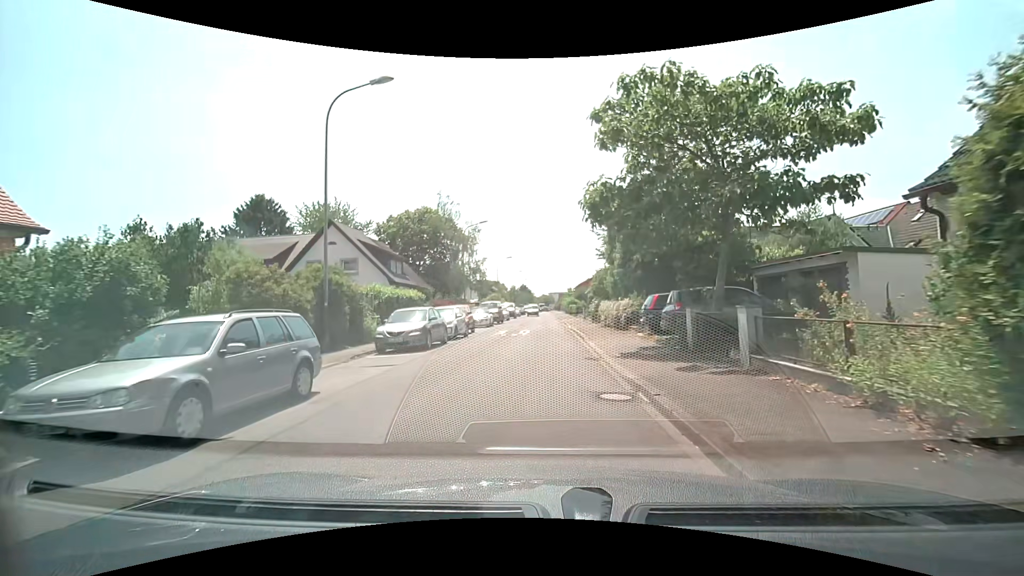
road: residential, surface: asphalt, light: Day
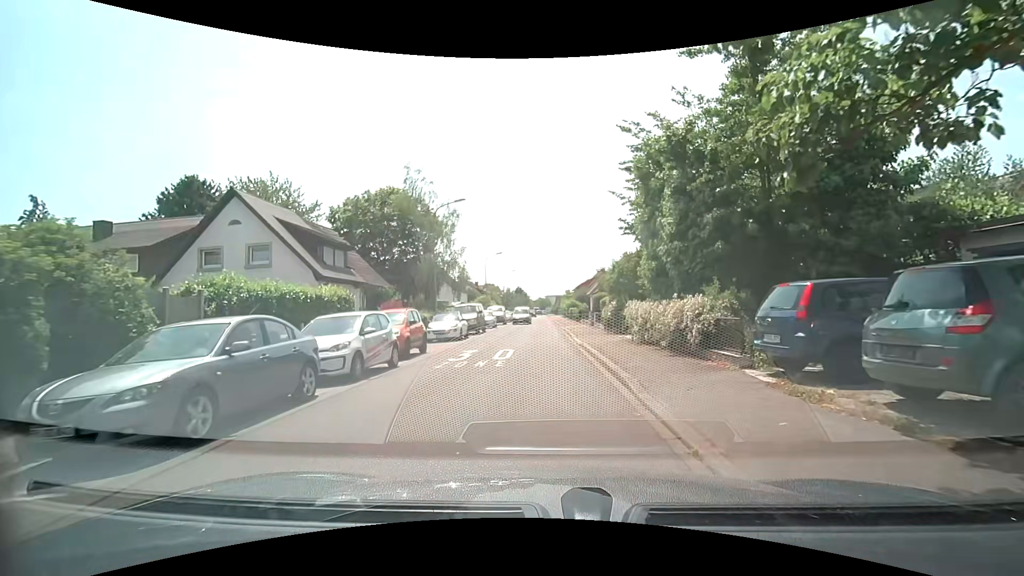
(+0.1, +10.9) m; 0°
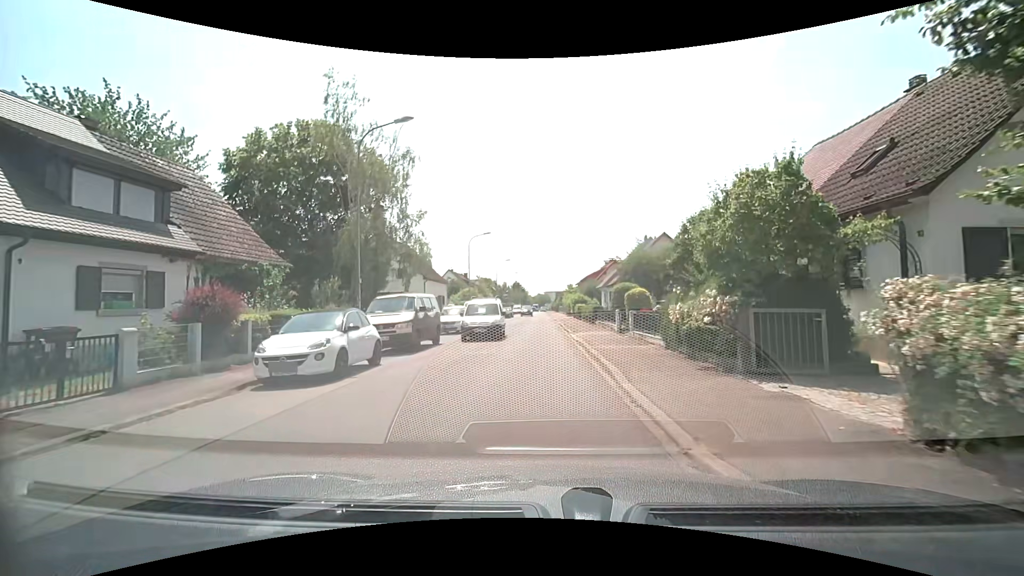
(0.0, +14.5) m; +1°
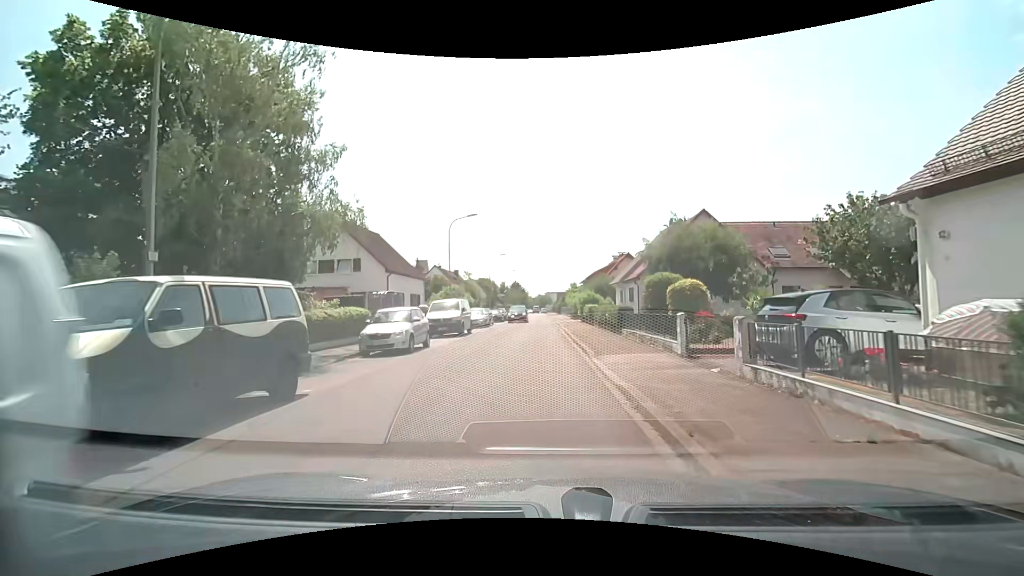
(-0.1, +11.0) m; -2°
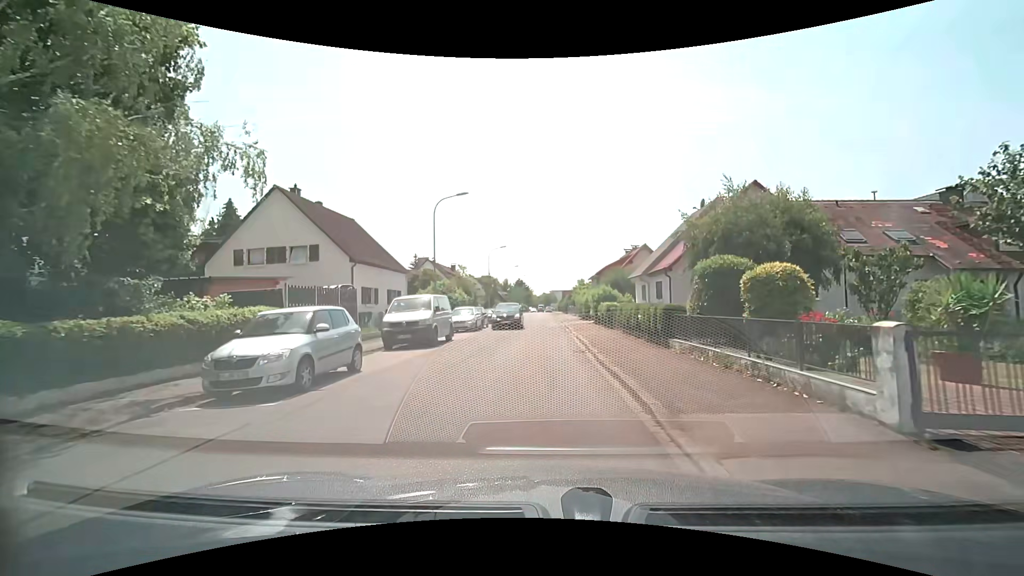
(+0.1, +7.4) m; 0°
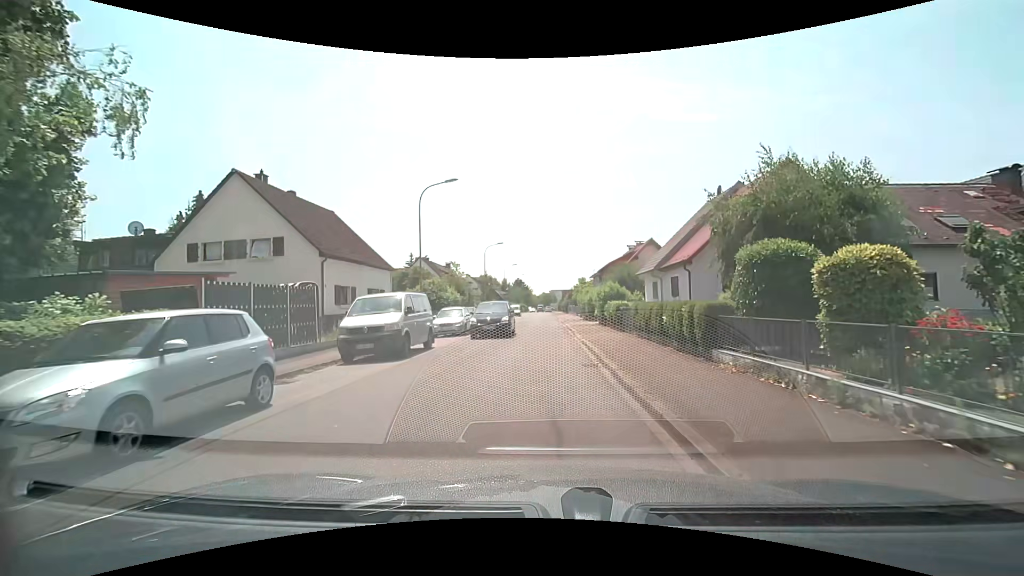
(0.0, +3.7) m; +1°
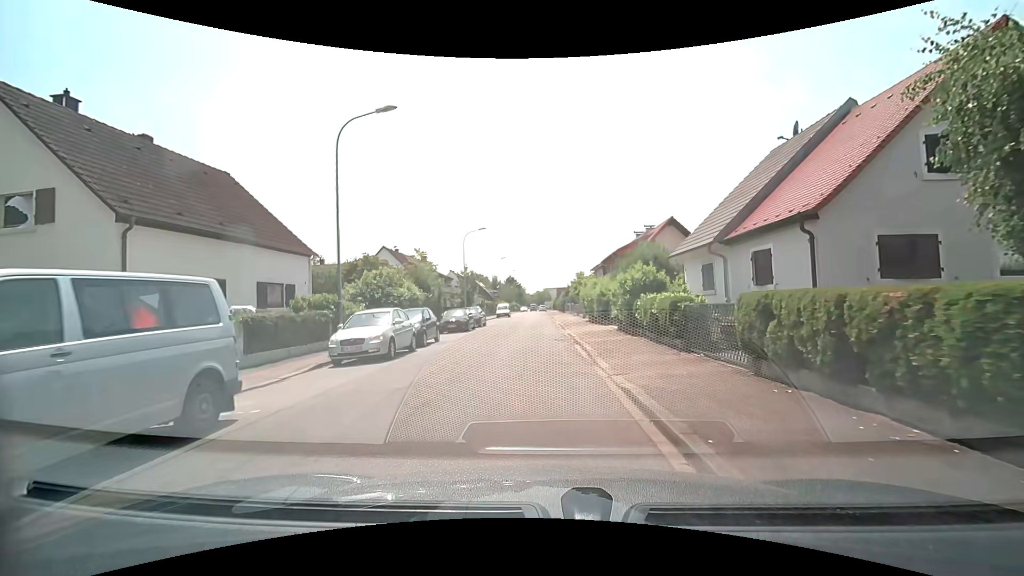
(0.0, +11.2) m; 0°
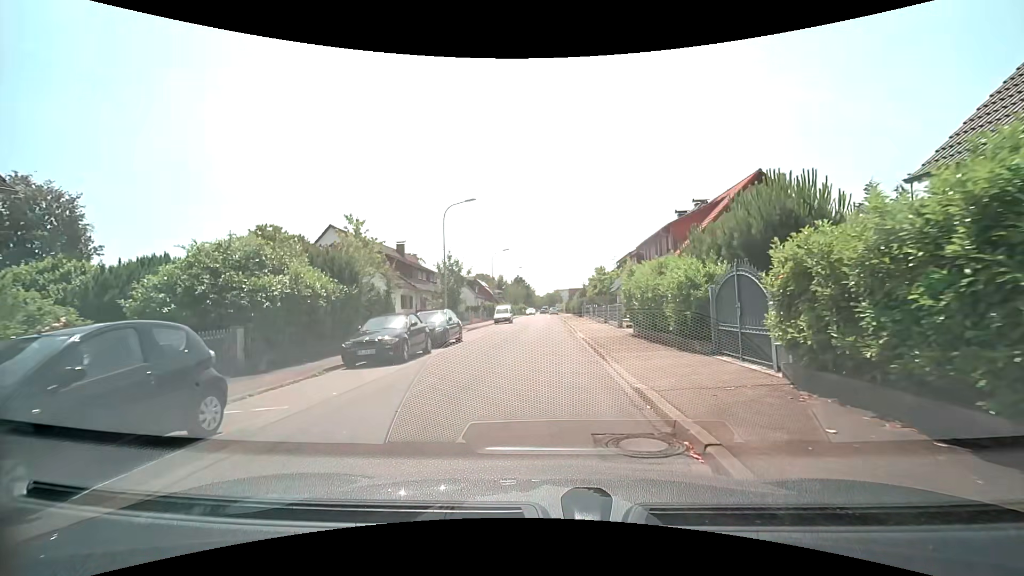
(-0.1, +14.6) m; -1°
(0, +10) (0, +20) (0, +30) (0, +40) (+1, +50) (+1, +60) (0, +70) (0, +80) (0, +90) (0, +100) m
